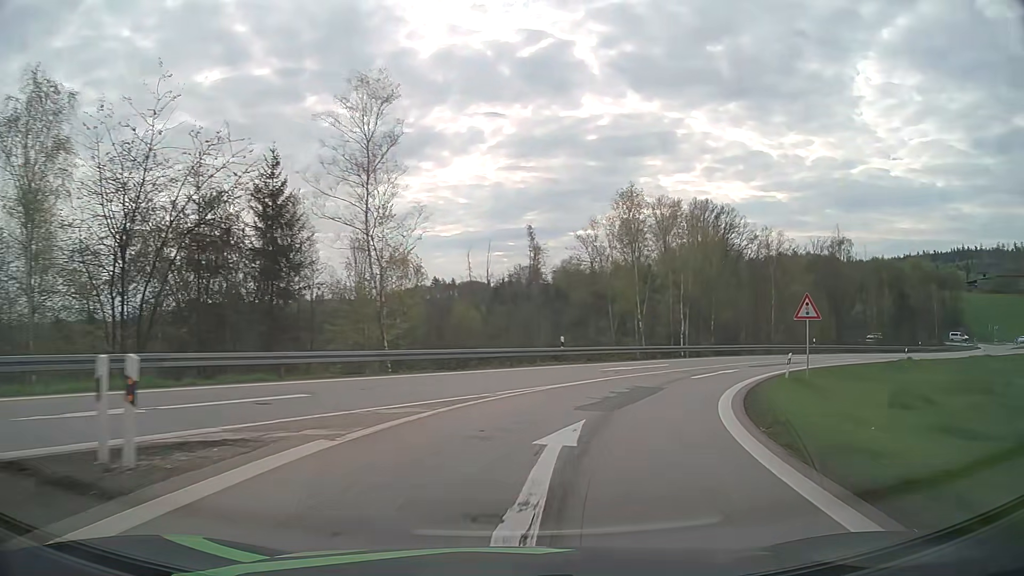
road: motorway_link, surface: asphalt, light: Day
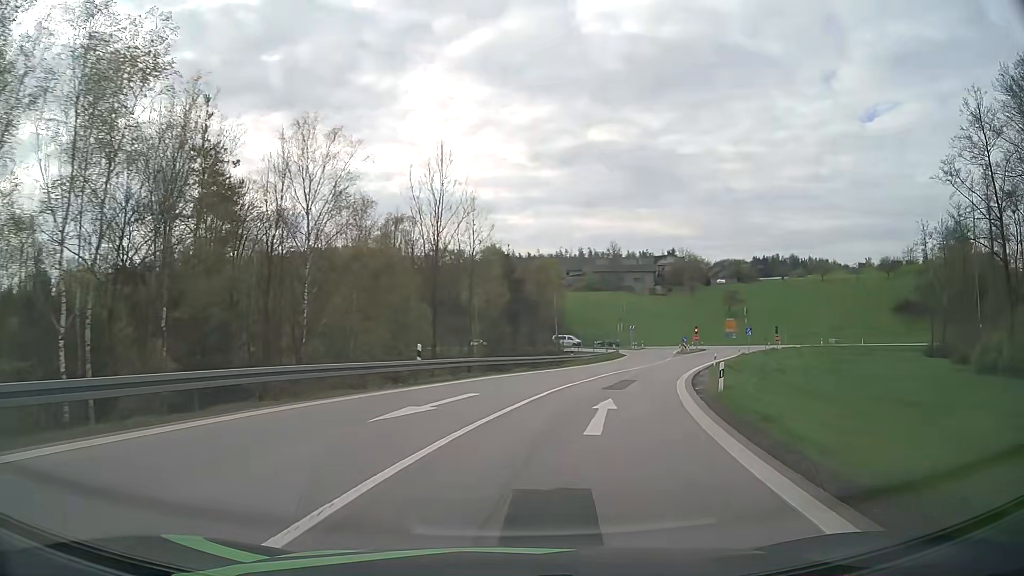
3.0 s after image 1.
(+12.7, +33.7) m; +41°
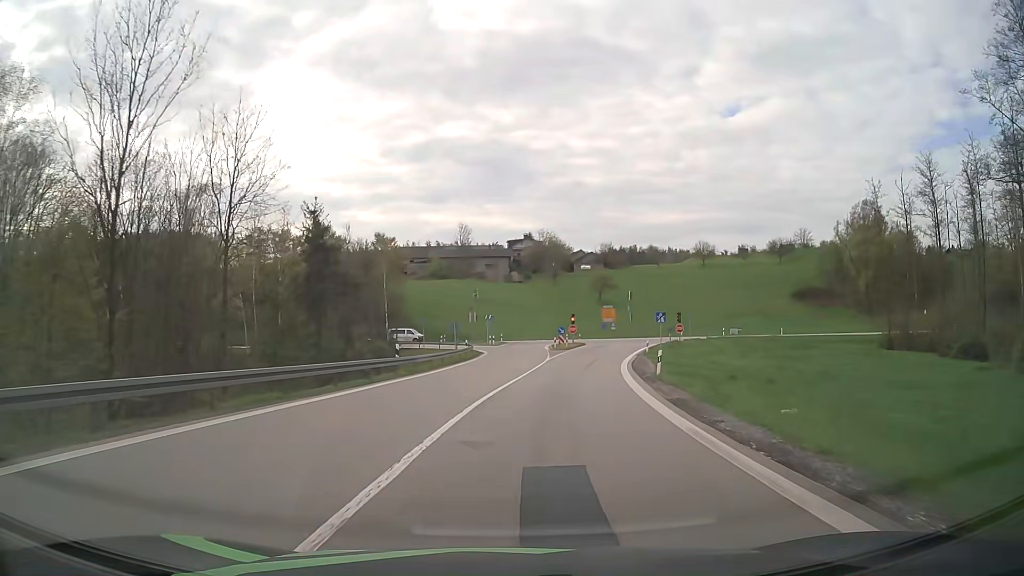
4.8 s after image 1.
(+2.8, +21.2) m; +13°
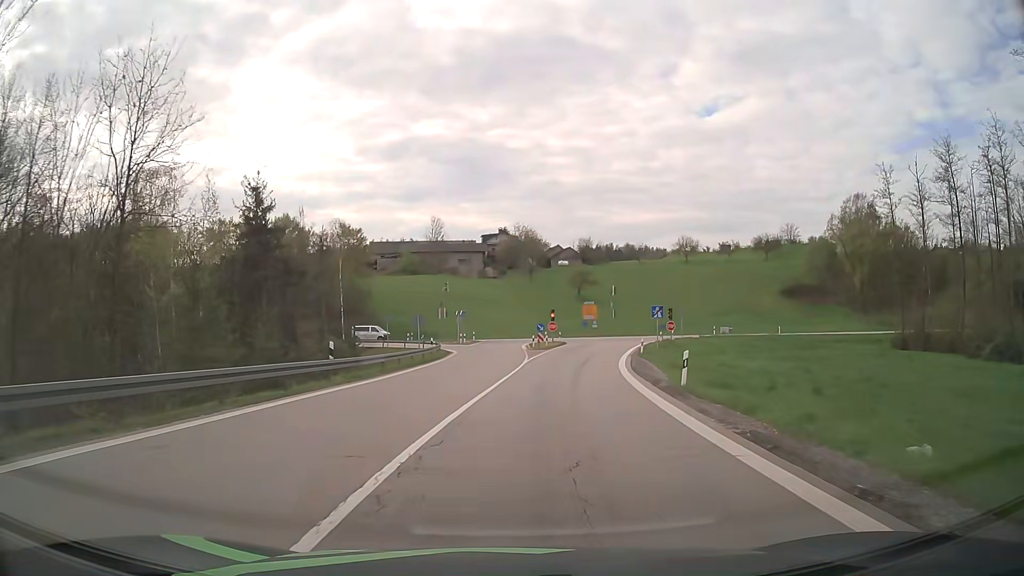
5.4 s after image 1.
(+0.1, +7.1) m; +2°
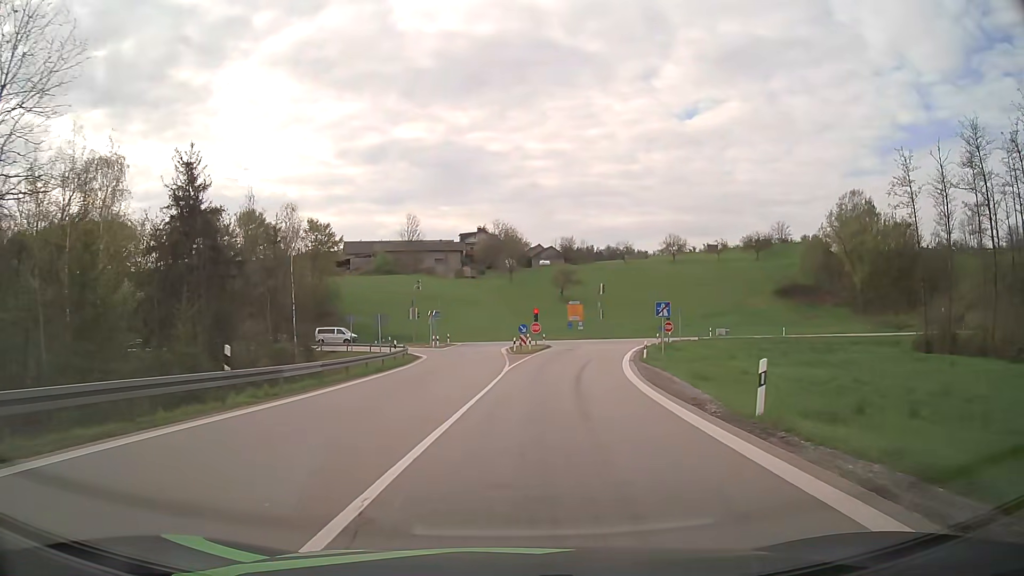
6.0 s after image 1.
(+0.2, +7.0) m; +2°
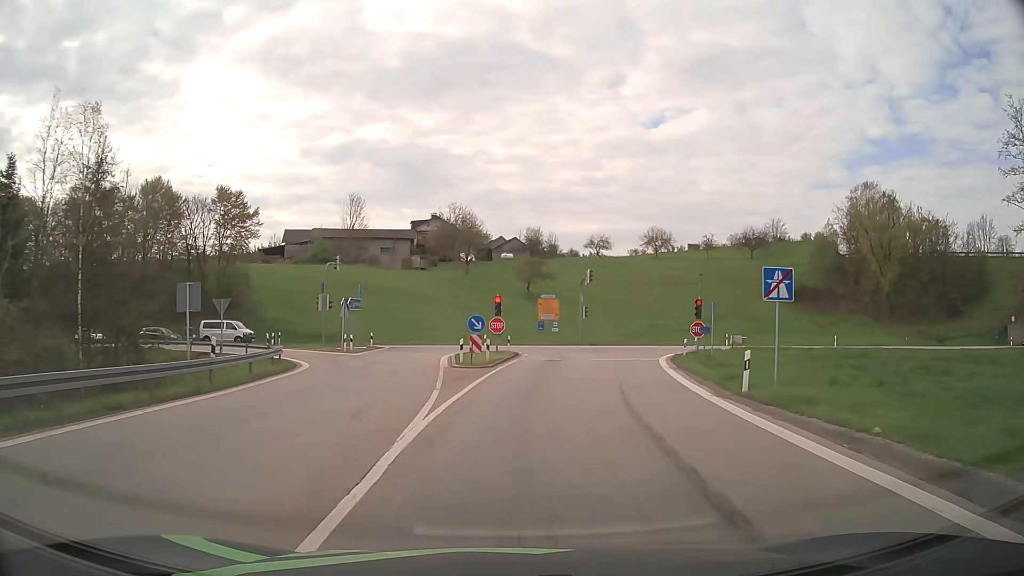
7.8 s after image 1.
(+0.7, +20.2) m; +4°
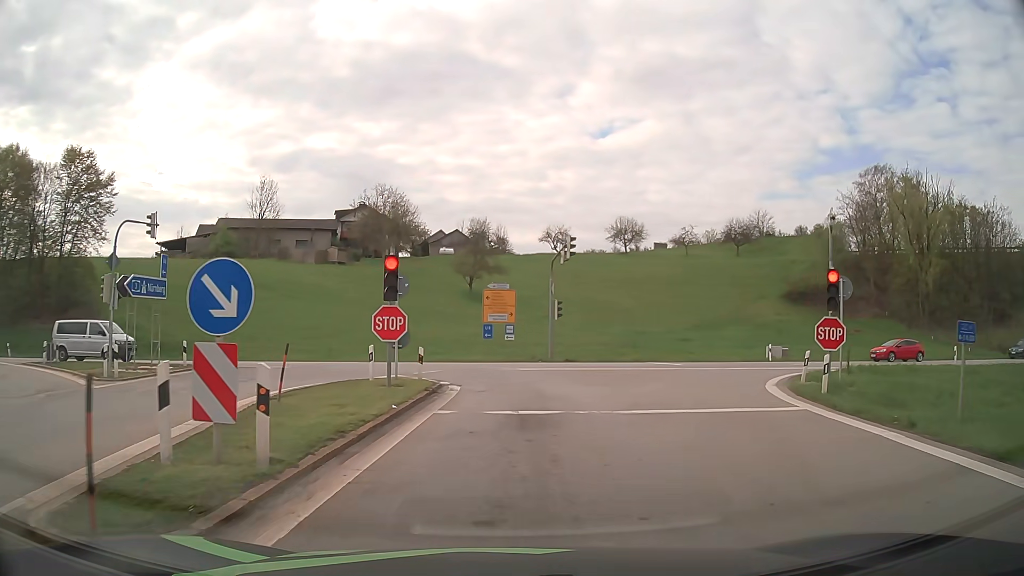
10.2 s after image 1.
(+0.9, +21.4) m; +5°
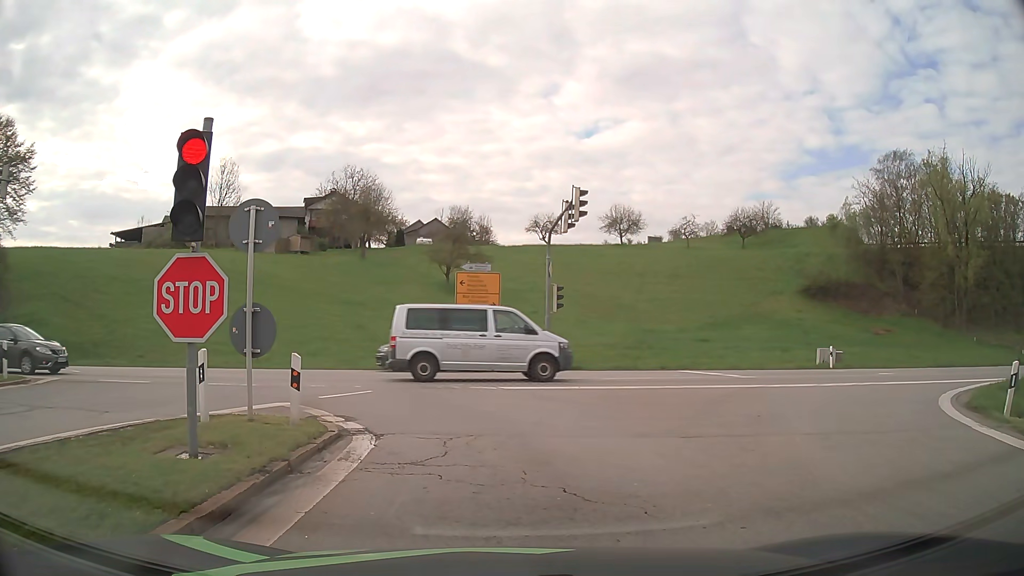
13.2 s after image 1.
(+0.1, +9.4) m; +1°
